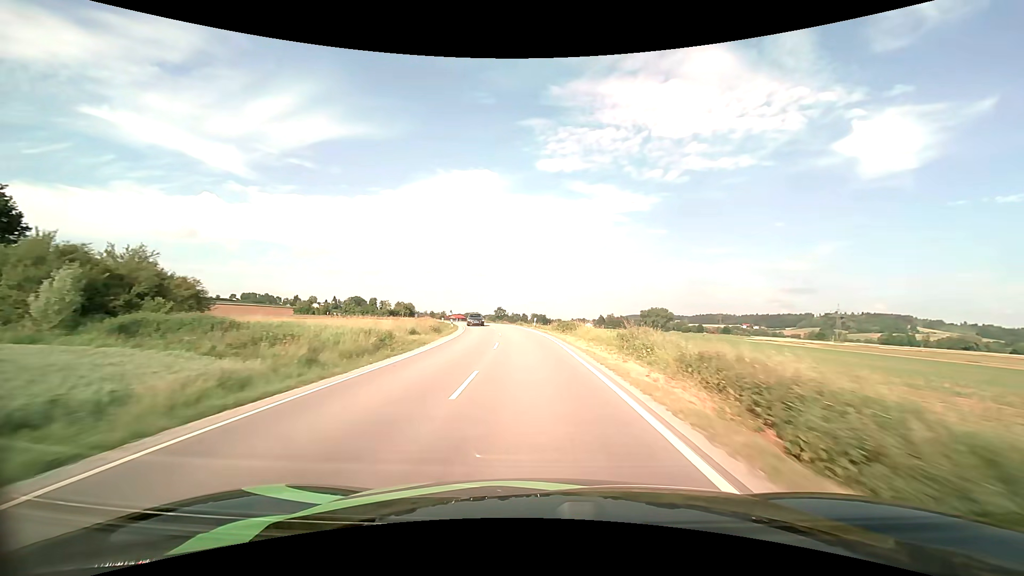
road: secondary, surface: asphalt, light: Day
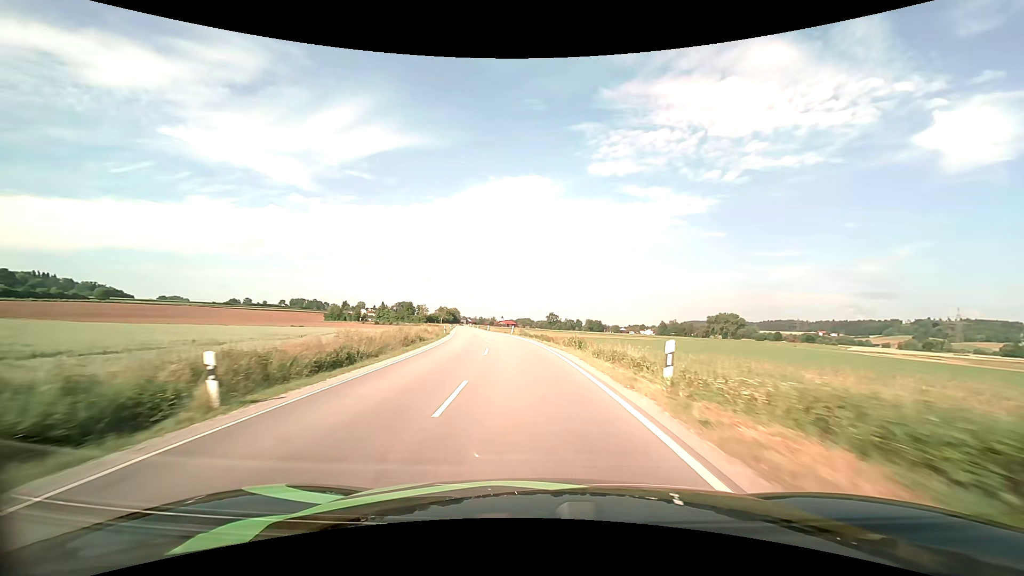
(-1.2, +37.3) m; -5°
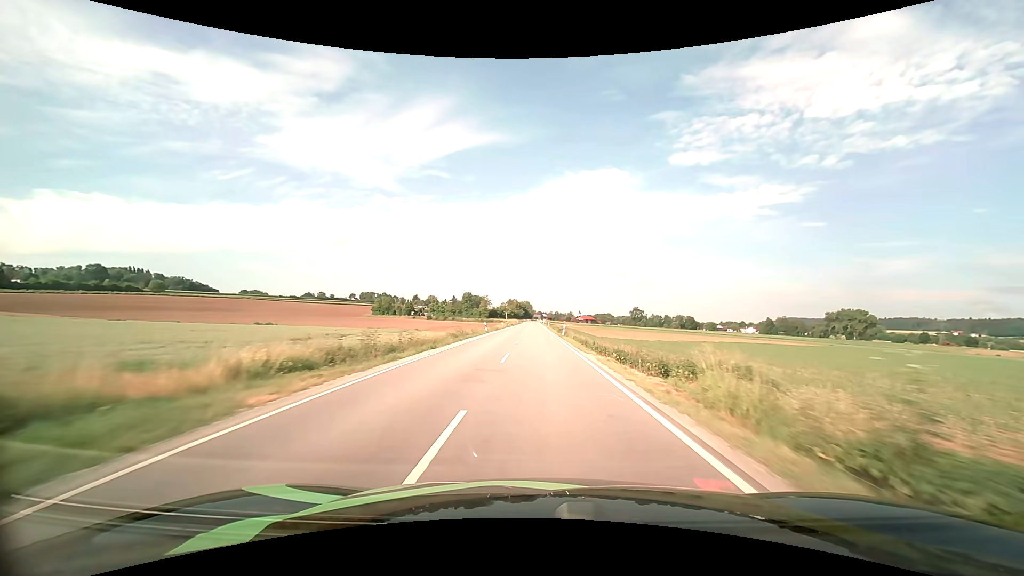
(-5.2, +52.0) m; -9°
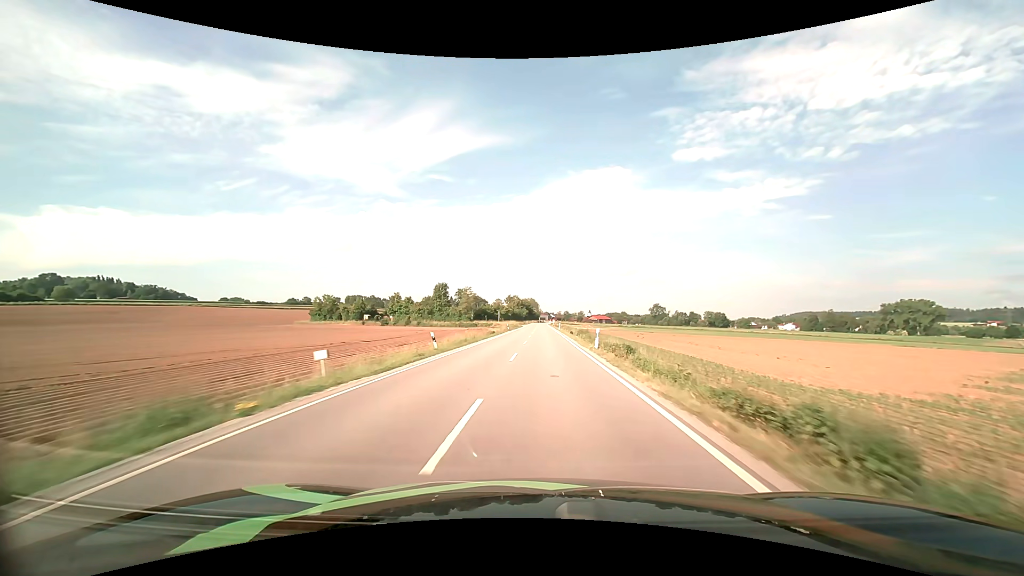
(-0.4, +71.2) m; -1°
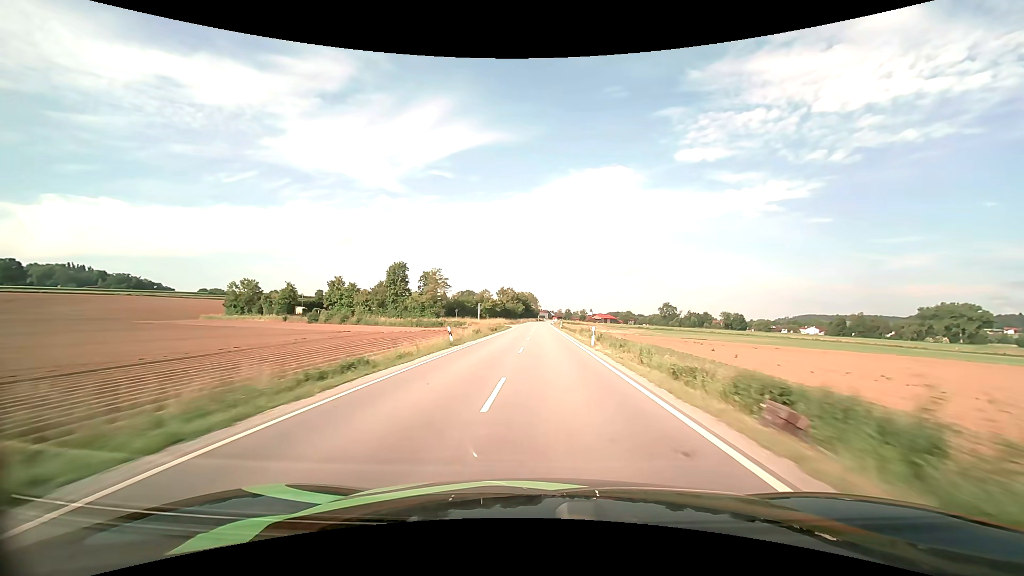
(+0.2, +45.3) m; 0°
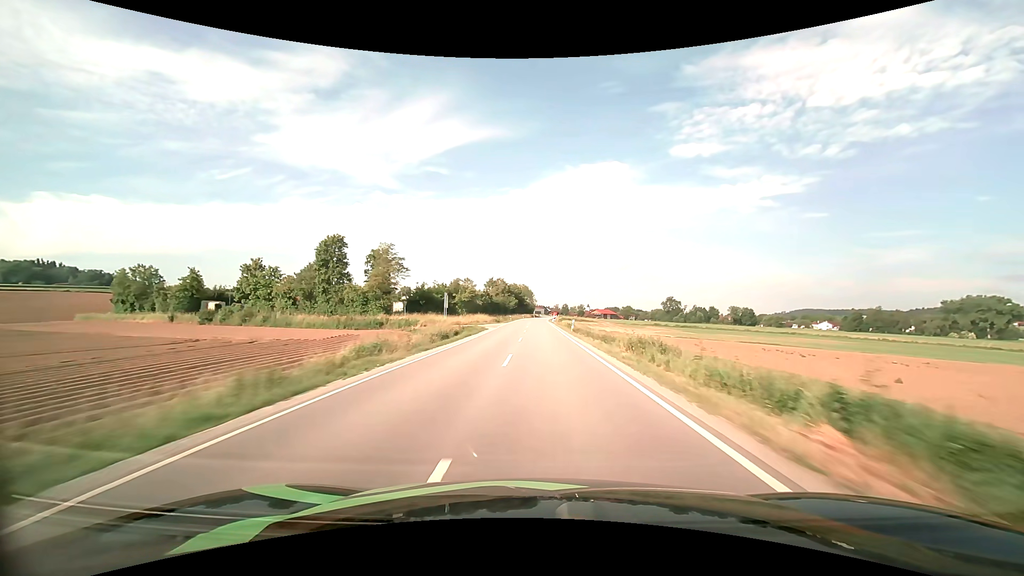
(+0.1, +30.6) m; 0°
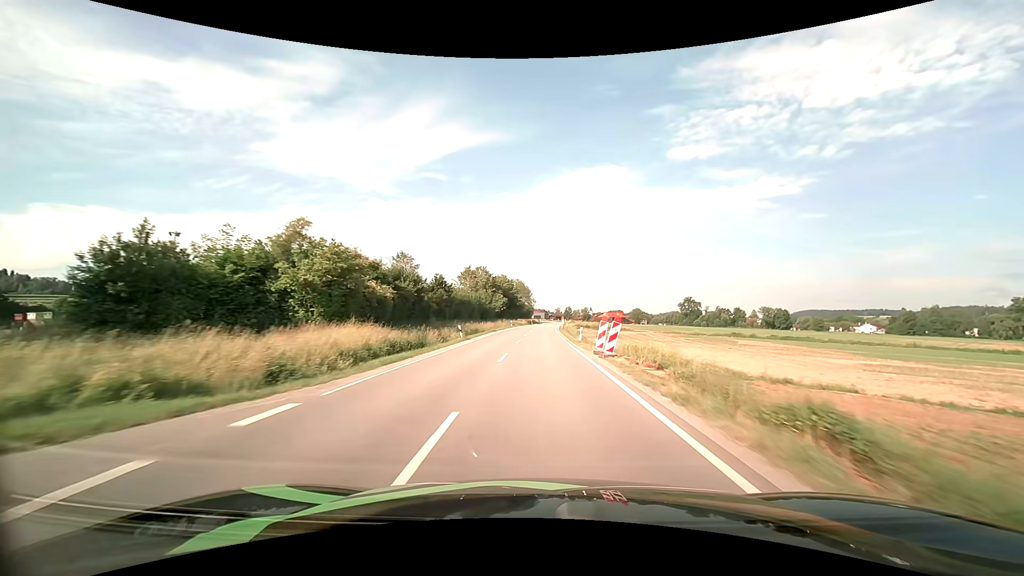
(0.0, +57.5) m; 0°
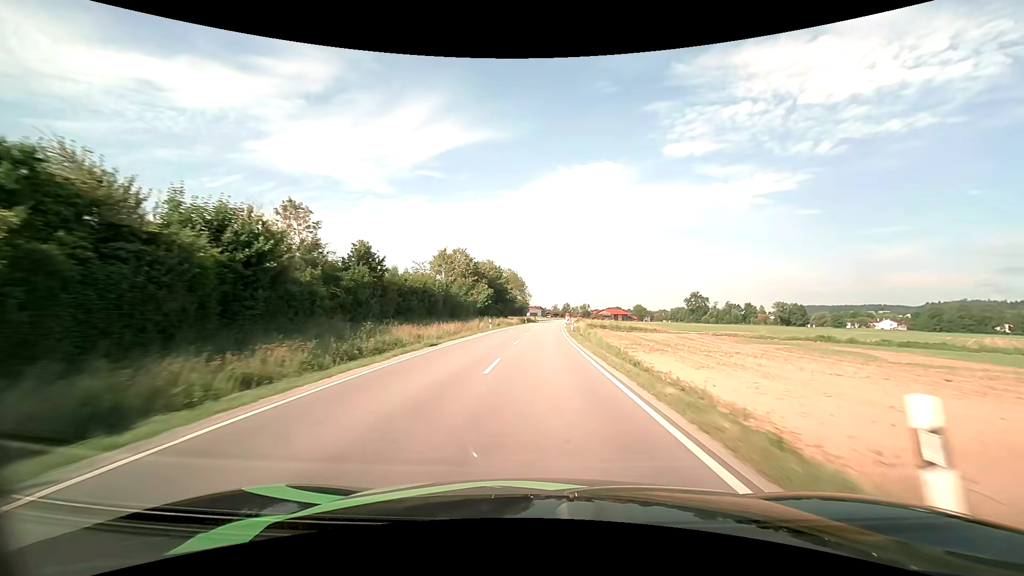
(+0.1, +27.8) m; 0°
(0, +10) (0, +20) (0, +30) (0, +40) (+1, +50) (+1, +60) (+2, +70) (+2, +80) (+3, +90) (+3, +100) m
